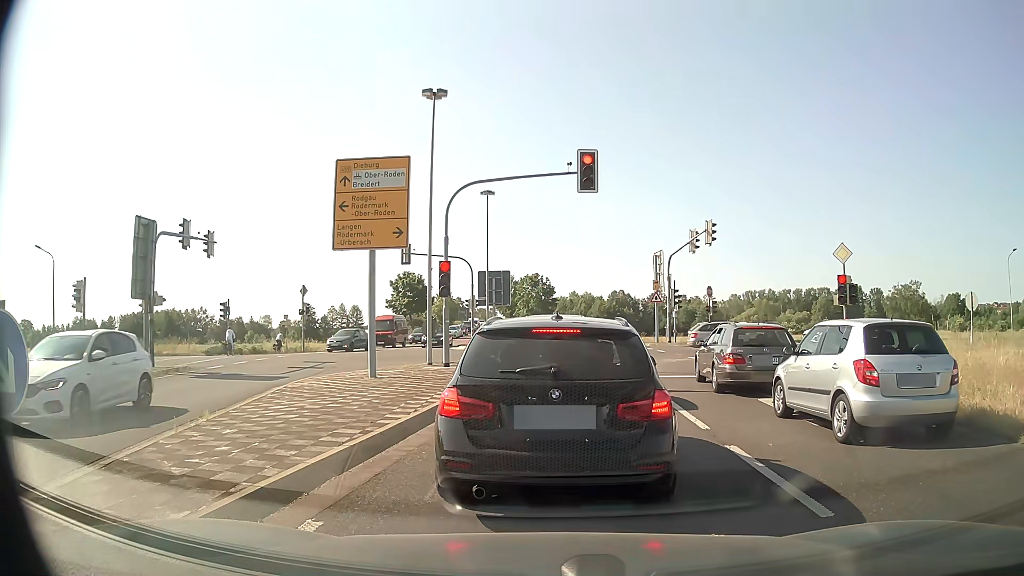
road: primary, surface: asphalt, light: Day
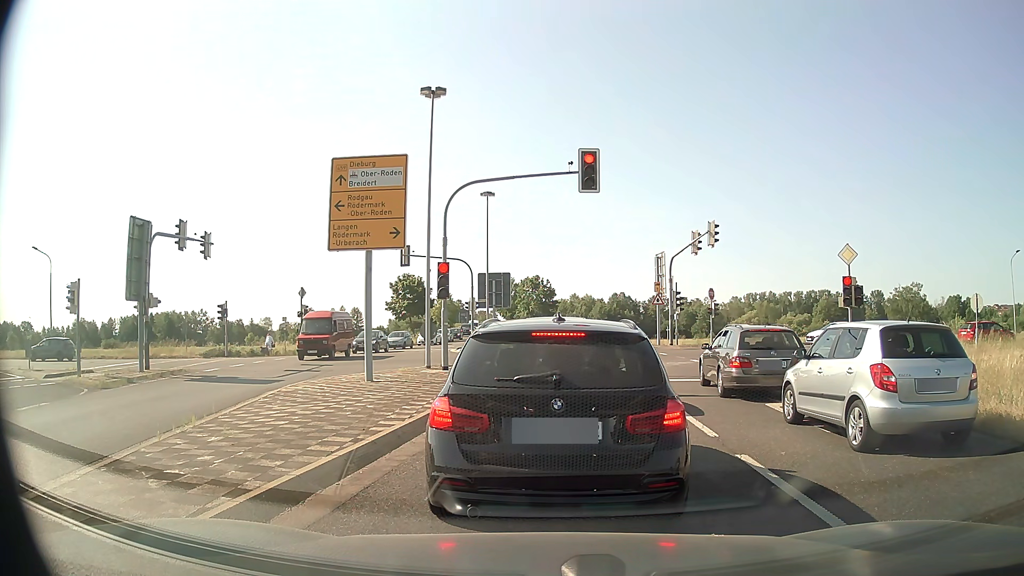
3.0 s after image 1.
(0.0, +0.5) m; 0°
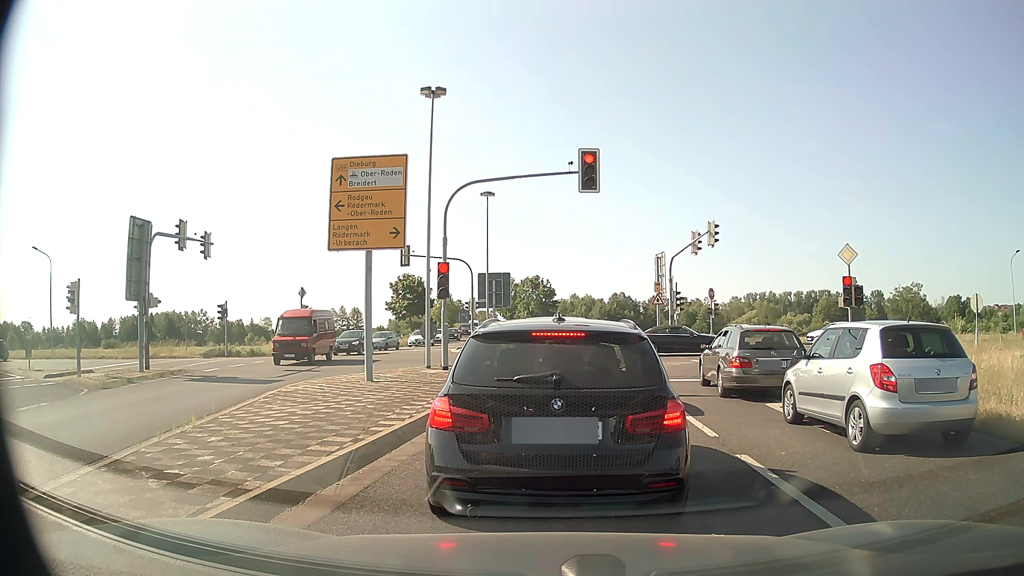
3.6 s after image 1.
(0.0, 0.0) m; 0°
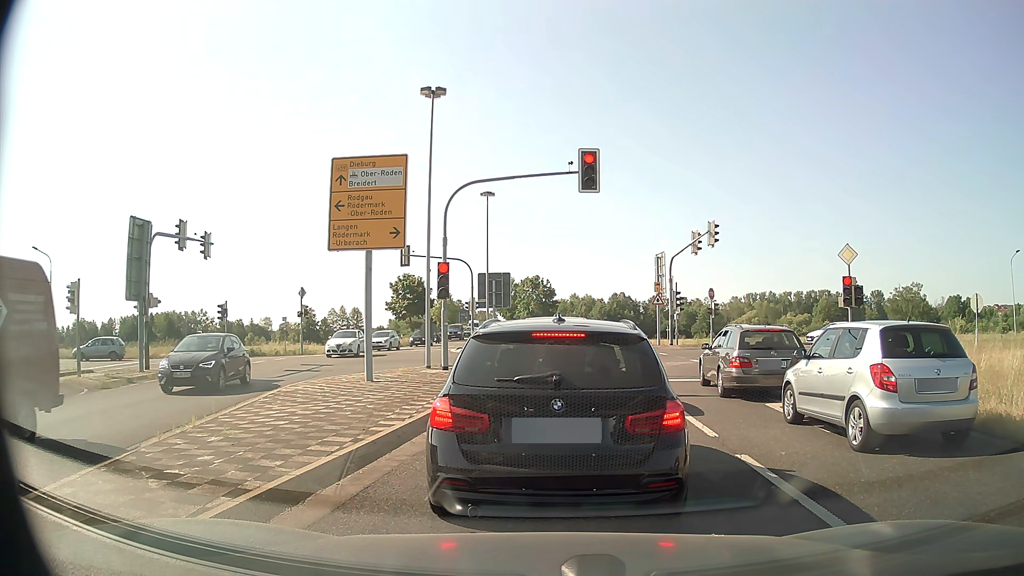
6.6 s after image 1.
(0.0, 0.0) m; 0°
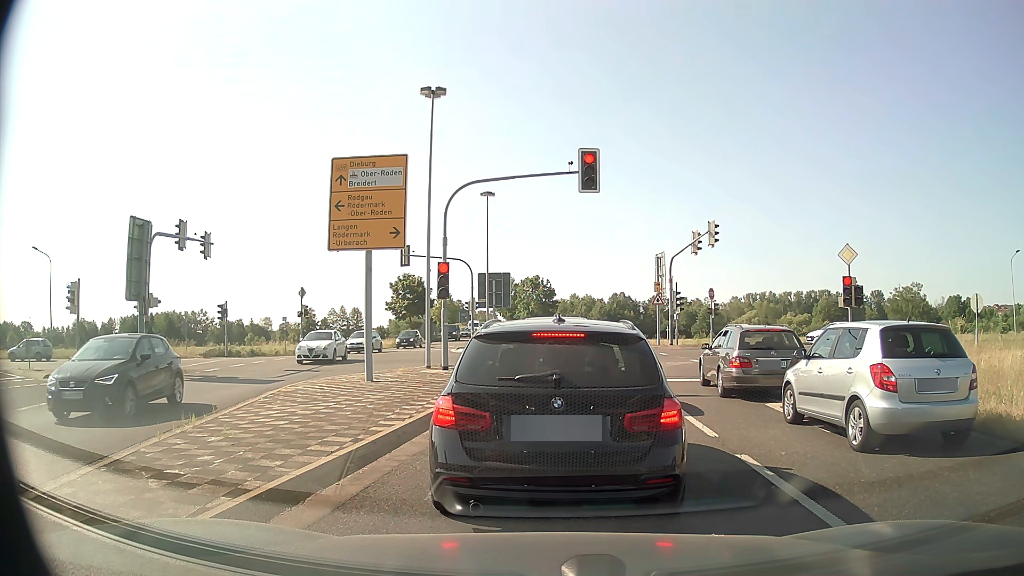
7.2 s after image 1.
(0.0, 0.0) m; 0°
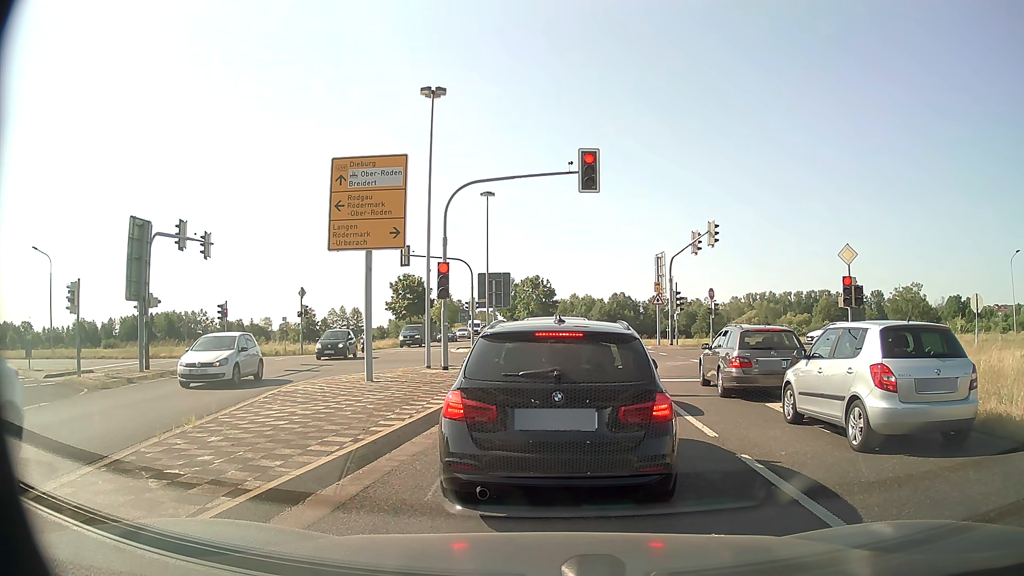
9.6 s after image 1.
(0.0, 0.0) m; 0°
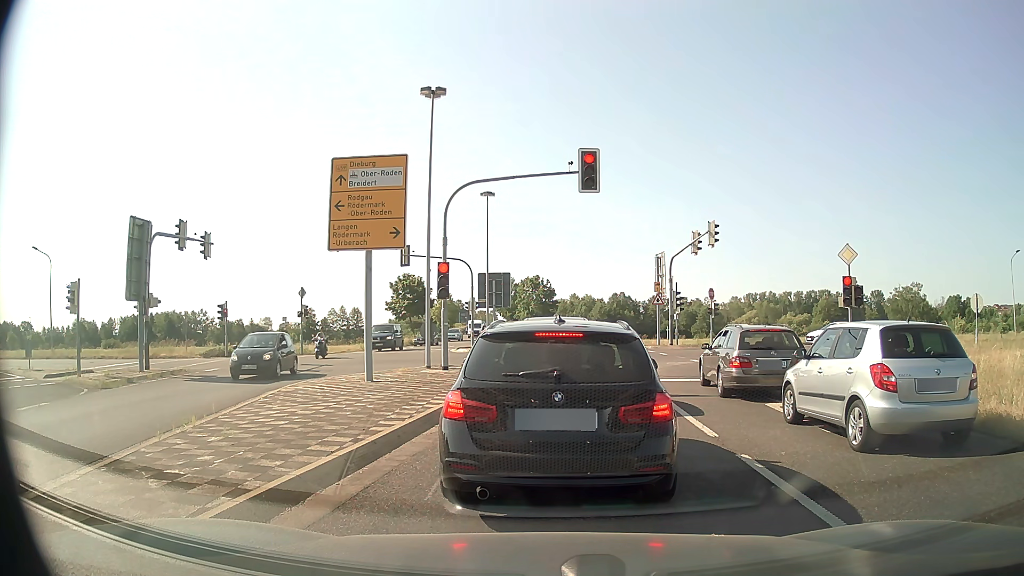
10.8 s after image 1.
(0.0, 0.0) m; 0°
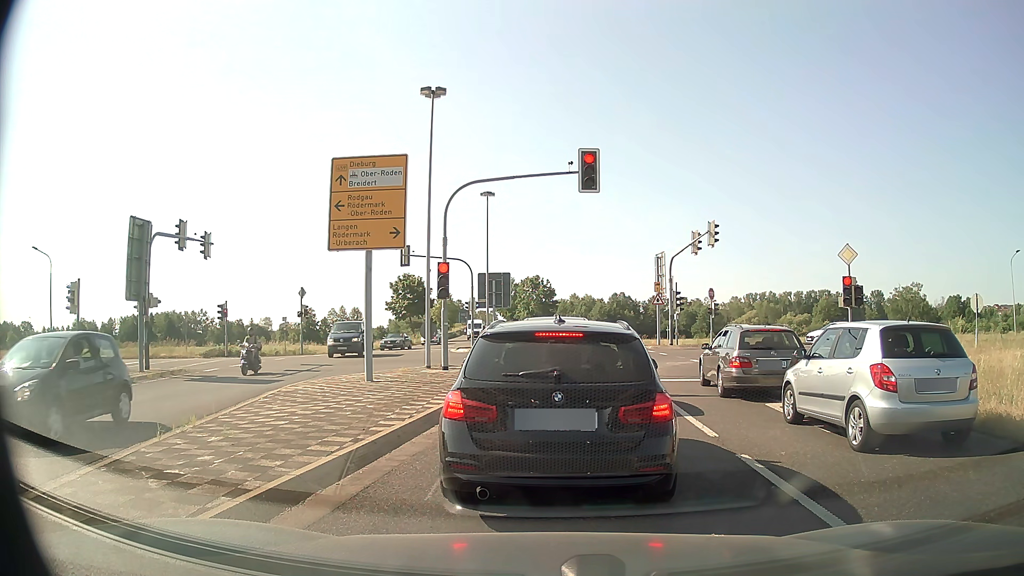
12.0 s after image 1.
(0.0, 0.0) m; 0°
(0, +10) (0, +20) (+1, +30) (+1, +40) (0, +50) (0, +60) (-1, +70) (-2, +80) (-4, +90) (-5, +100) m
